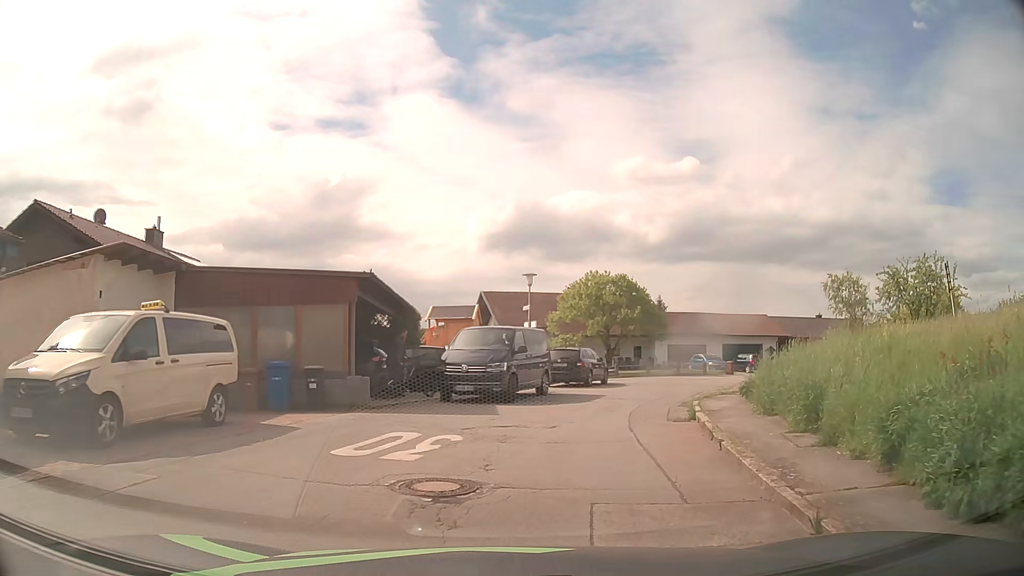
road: residential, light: Day
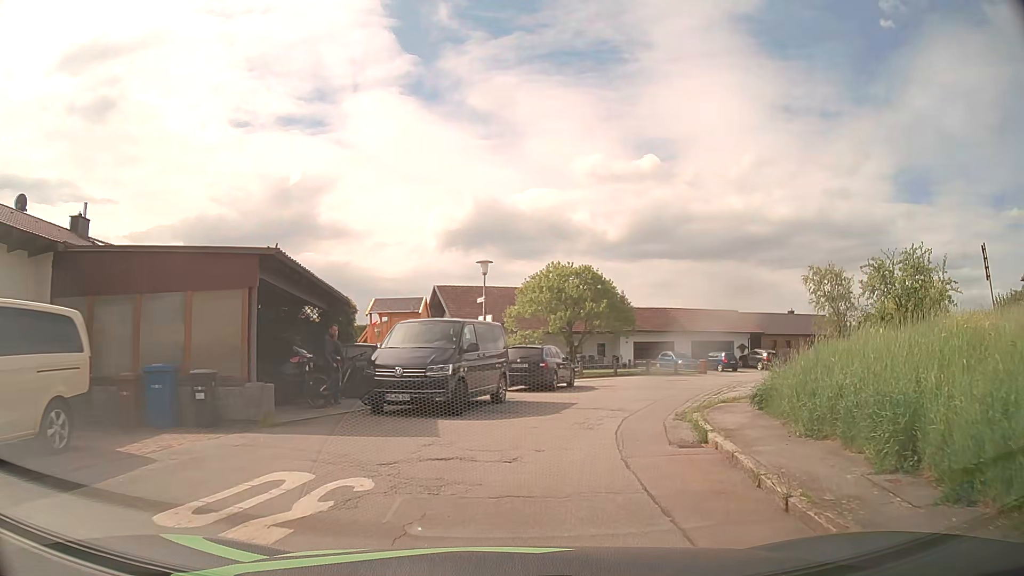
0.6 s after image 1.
(+0.1, +3.5) m; +3°
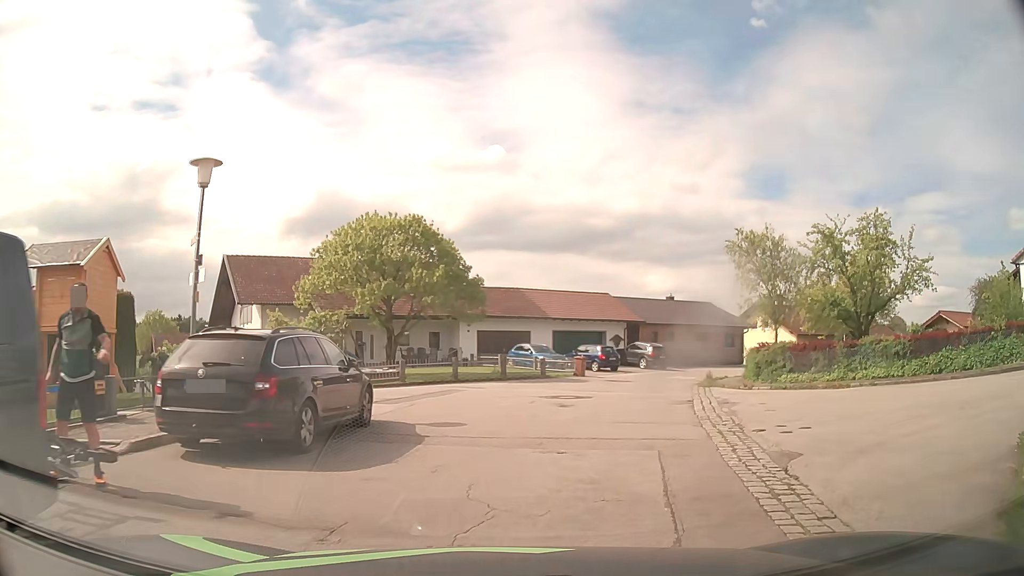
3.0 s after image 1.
(+1.4, +12.9) m; +14°
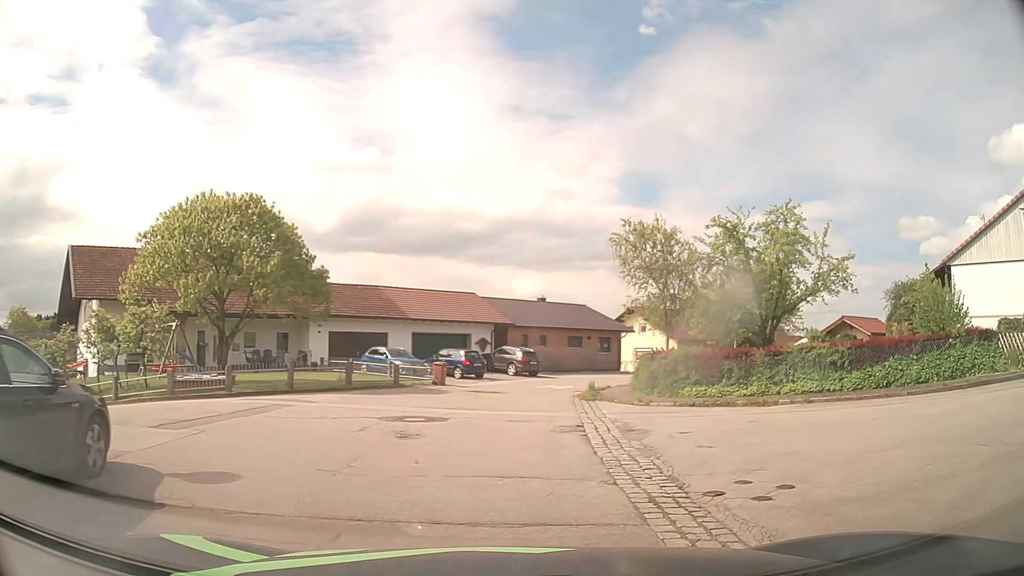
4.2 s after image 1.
(+0.3, +4.0) m; +10°
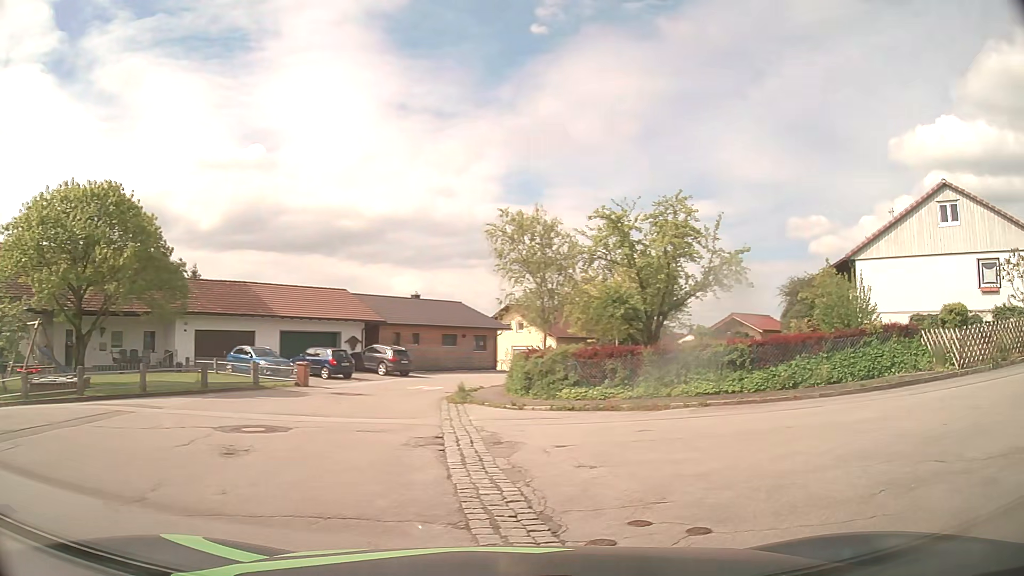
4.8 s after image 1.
(+0.1, +1.7) m; +11°
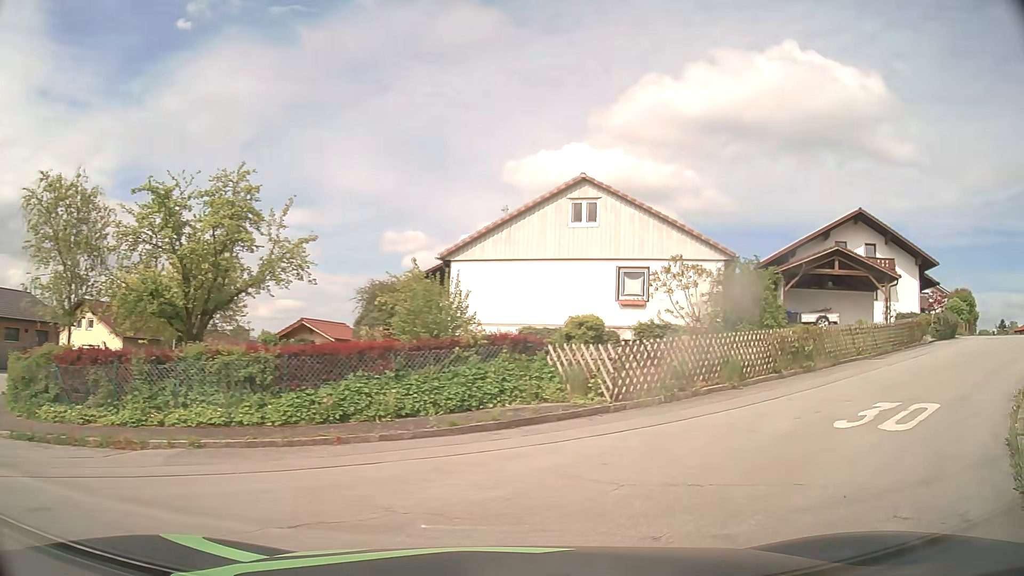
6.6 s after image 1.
(+1.6, +5.1) m; +34°
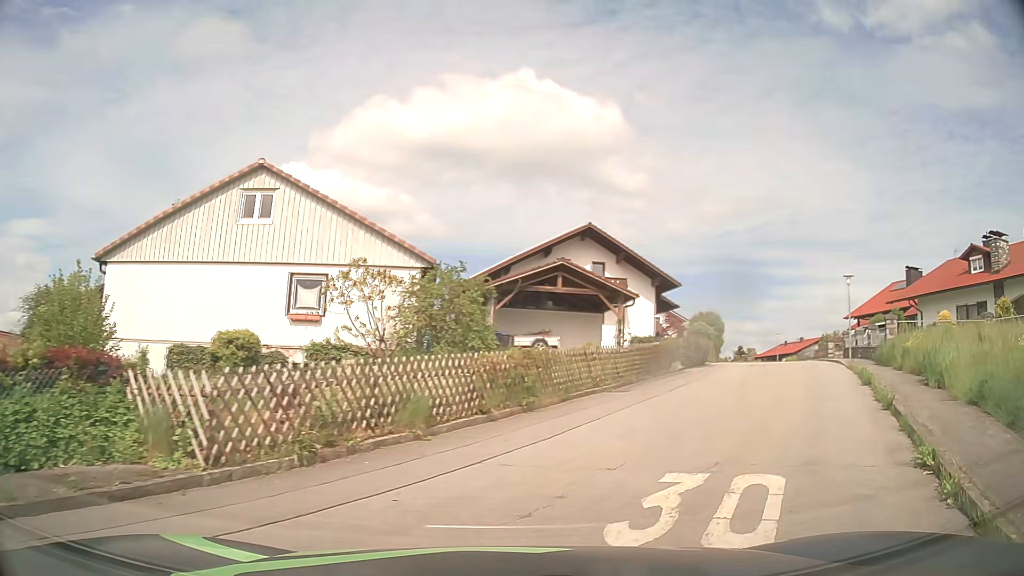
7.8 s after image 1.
(+1.1, +4.6) m; +25°
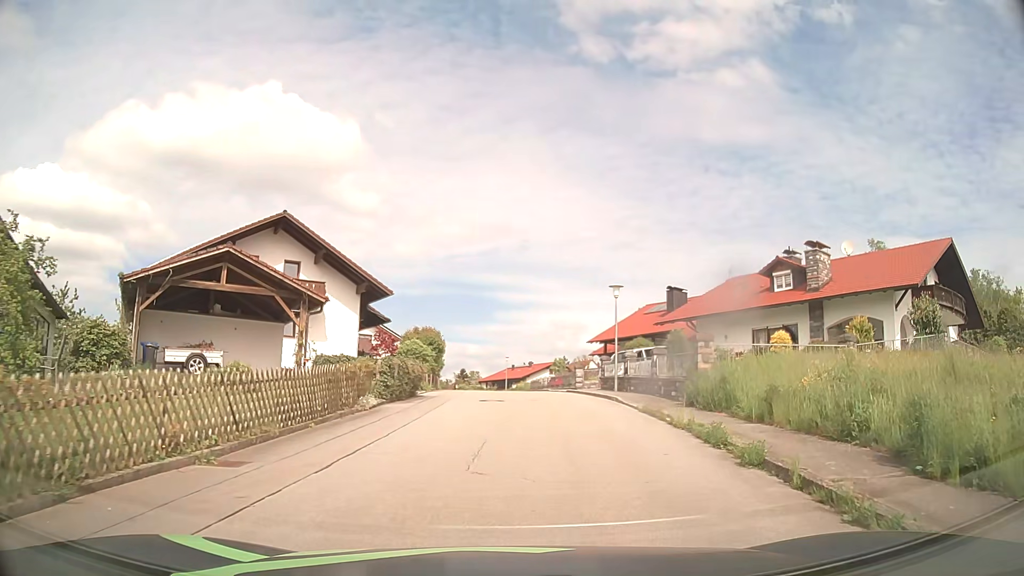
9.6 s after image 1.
(+2.2, +8.4) m; +25°
(+1, +10) (+1, +20) (+1, +30) (+1, +40) (+1, +50) (0, +60) (-1, +70) (-2, +80) (-3, +90) (-5, +100) m
